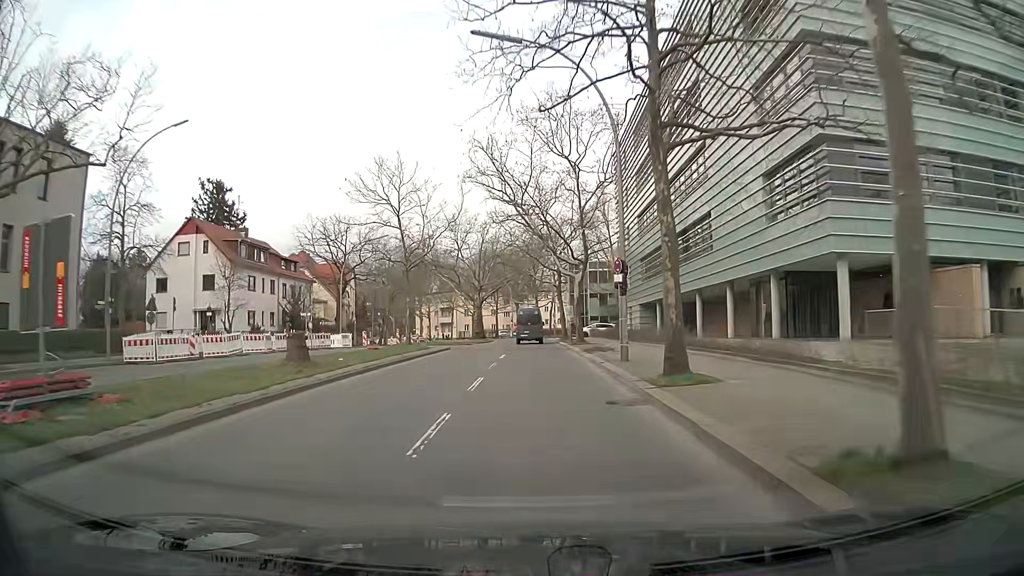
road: secondary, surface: asphalt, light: Day
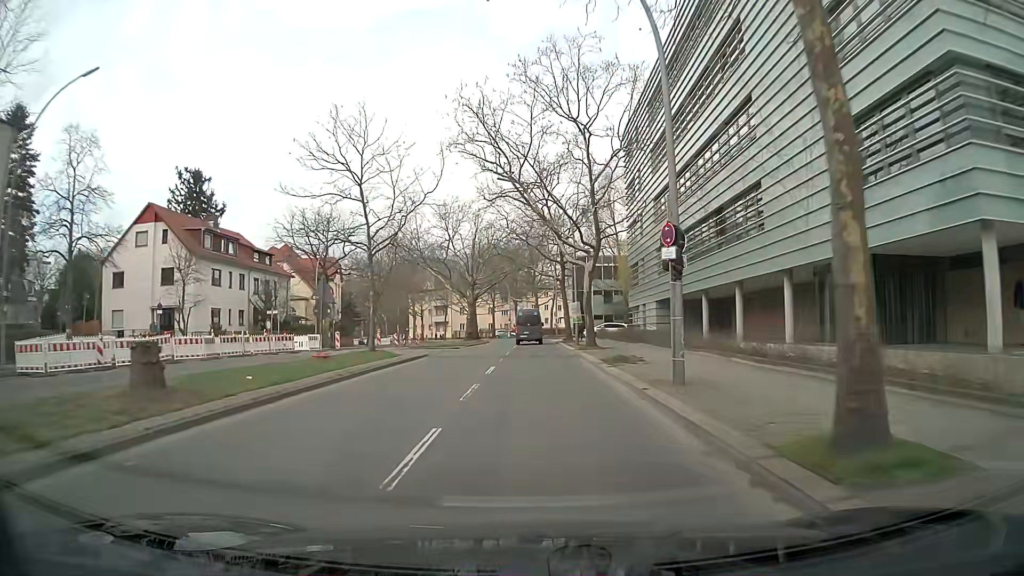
(0.0, +7.4) m; 0°
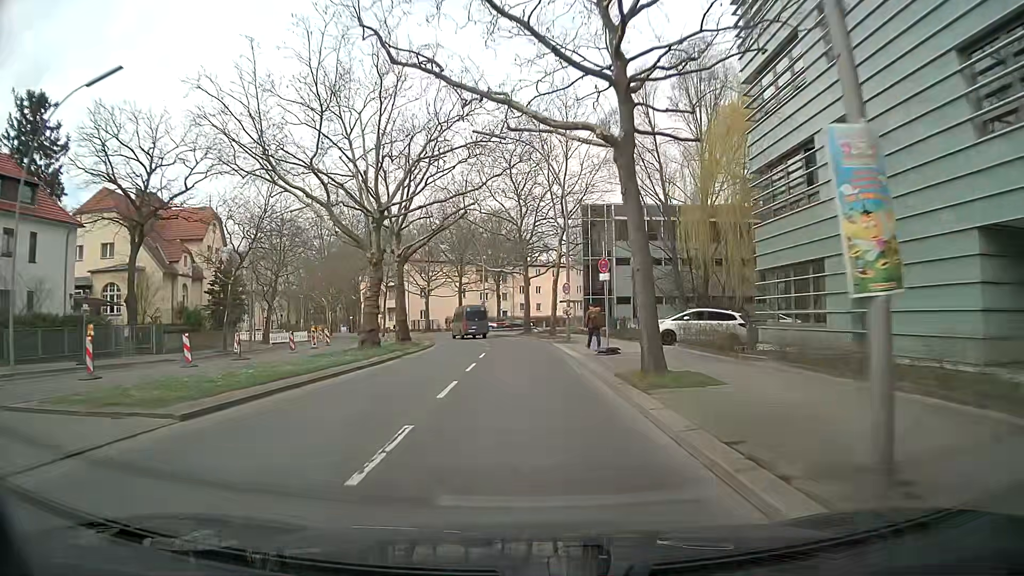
(+0.3, +36.5) m; 0°
(0, +10) (0, +20) (0, +30) (-1, +40) (-2, +50) (-4, +60) (-8, +69) (-12, +78) (-17, +87) (-23, +95) m
